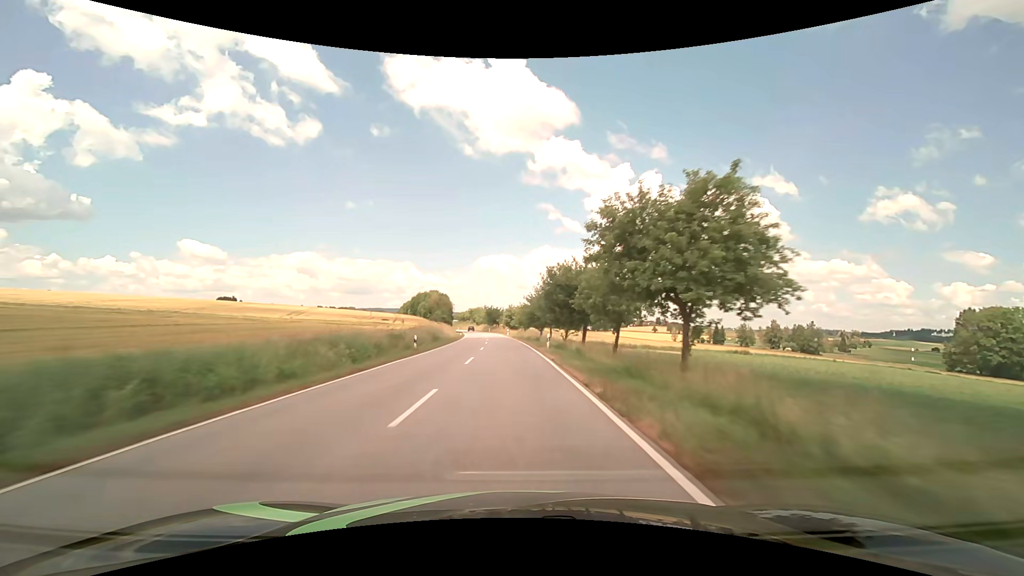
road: secondary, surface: asphalt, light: Day
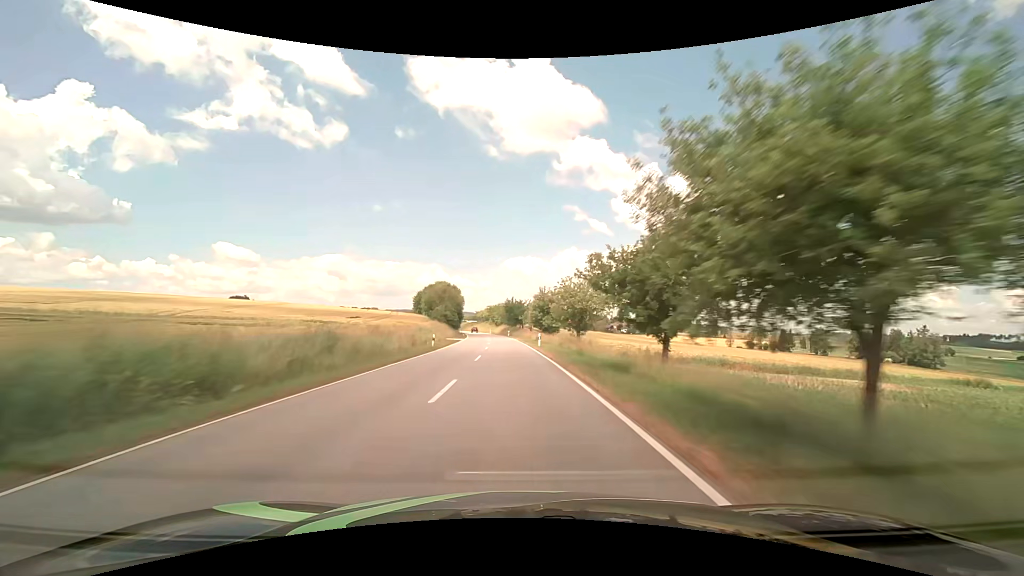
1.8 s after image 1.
(-1.3, +45.4) m; -3°
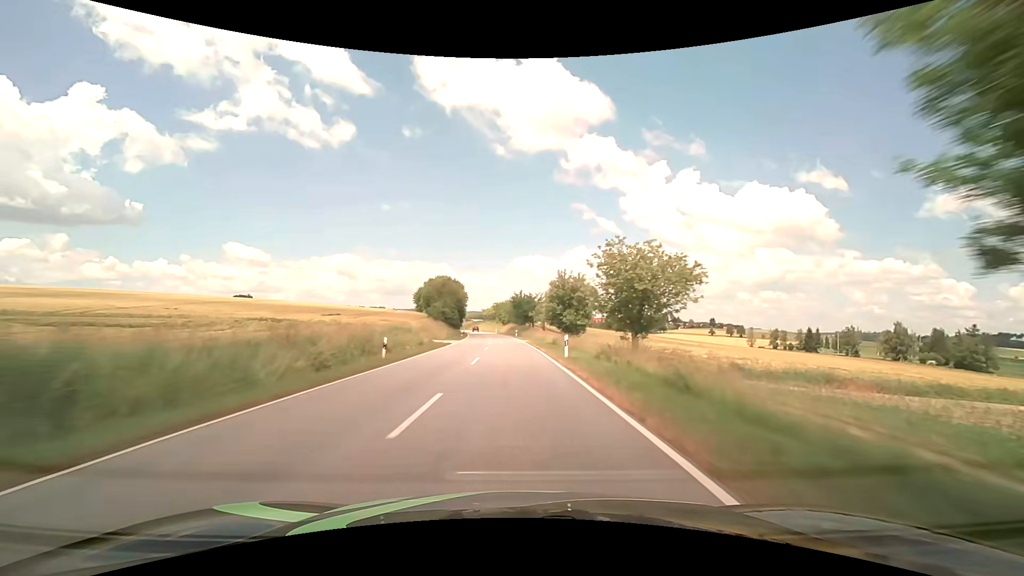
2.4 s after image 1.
(-0.1, +15.1) m; -1°
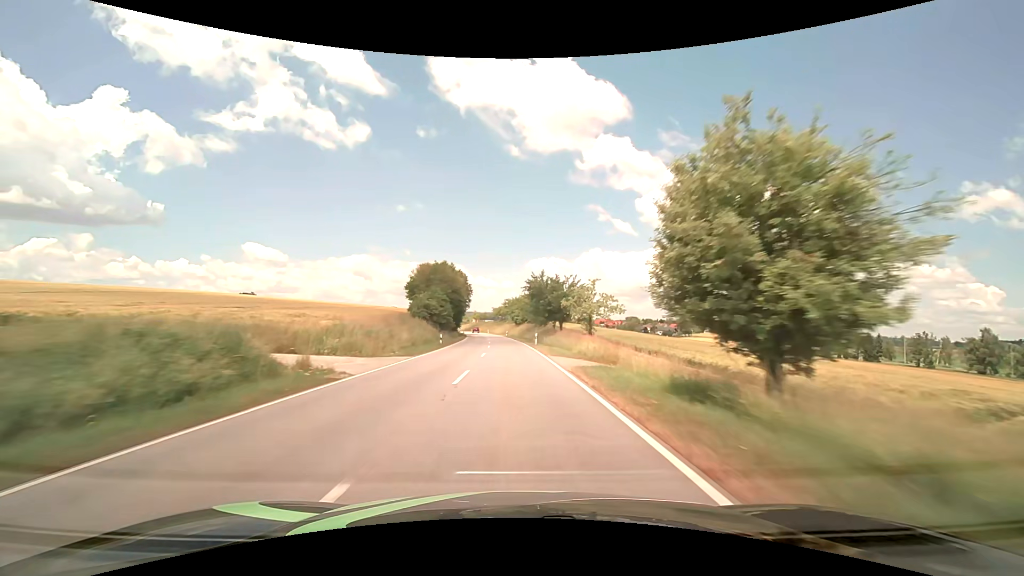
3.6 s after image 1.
(-0.4, +30.0) m; -2°
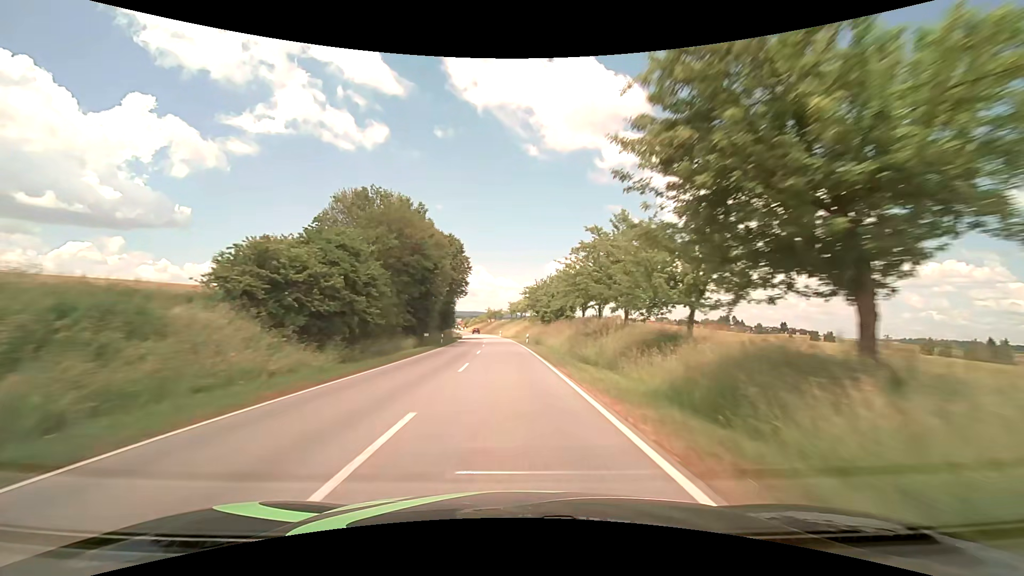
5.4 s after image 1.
(-1.0, +44.4) m; -3°
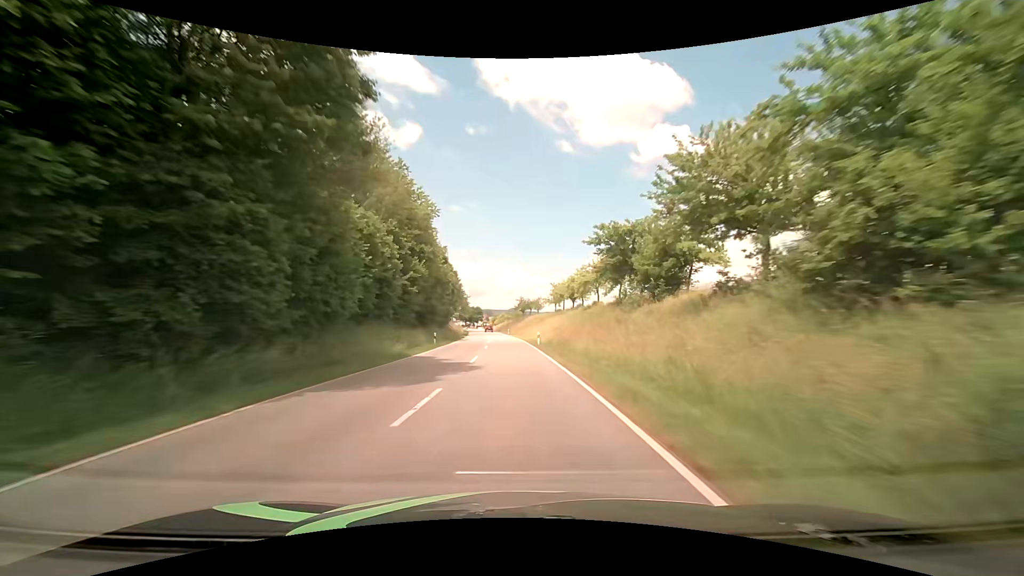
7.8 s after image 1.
(-2.0, +57.2) m; -4°
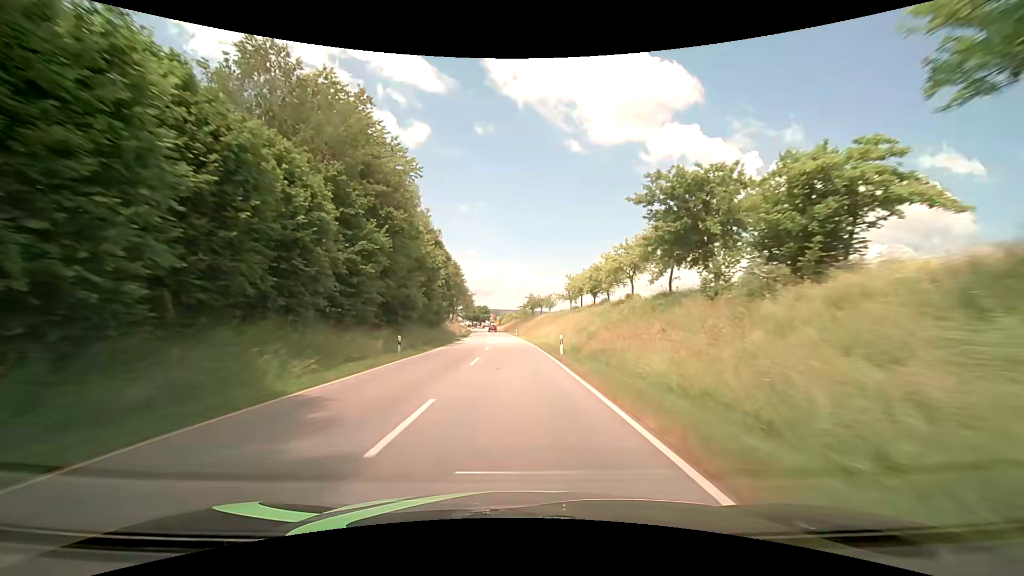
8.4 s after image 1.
(-0.1, +13.8) m; -1°
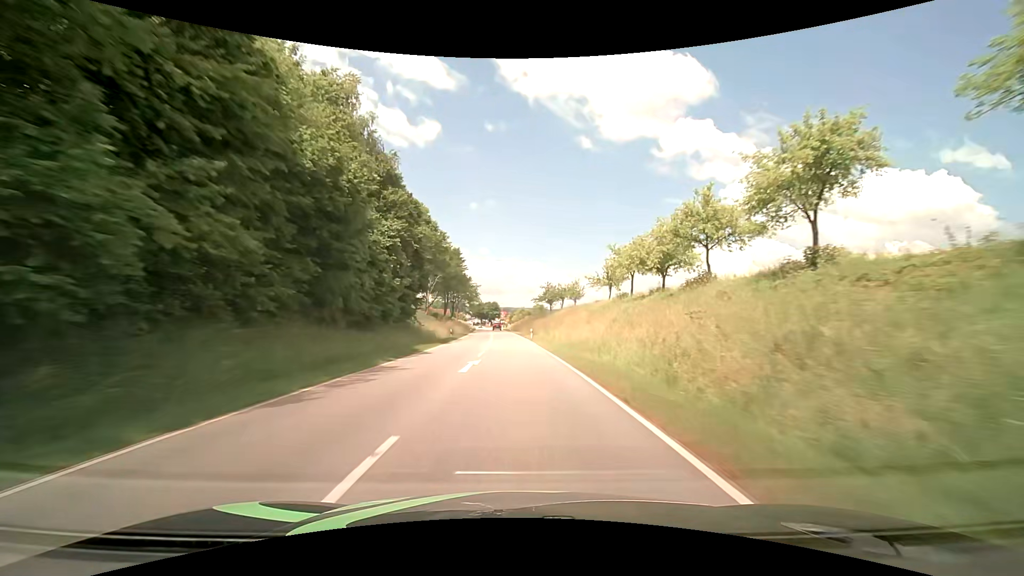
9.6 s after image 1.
(-0.4, +26.8) m; -1°
(0, +10) (0, +20) (0, +30) (-1, +40) (-1, +50) (-1, +60) (-2, +70) (-3, +80) (-3, +90) (-4, +100) m
